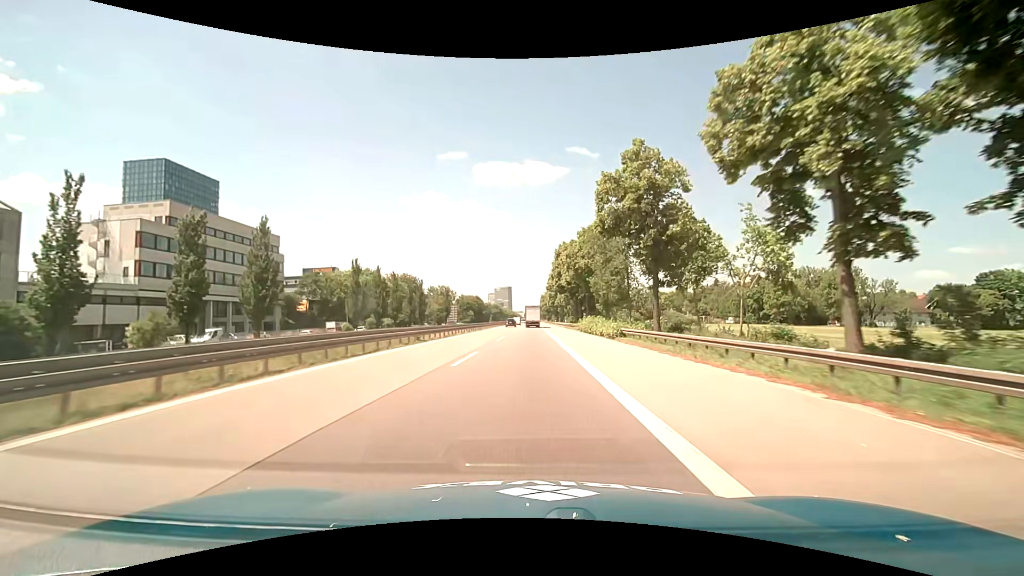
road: motorway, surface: asphalt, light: Day
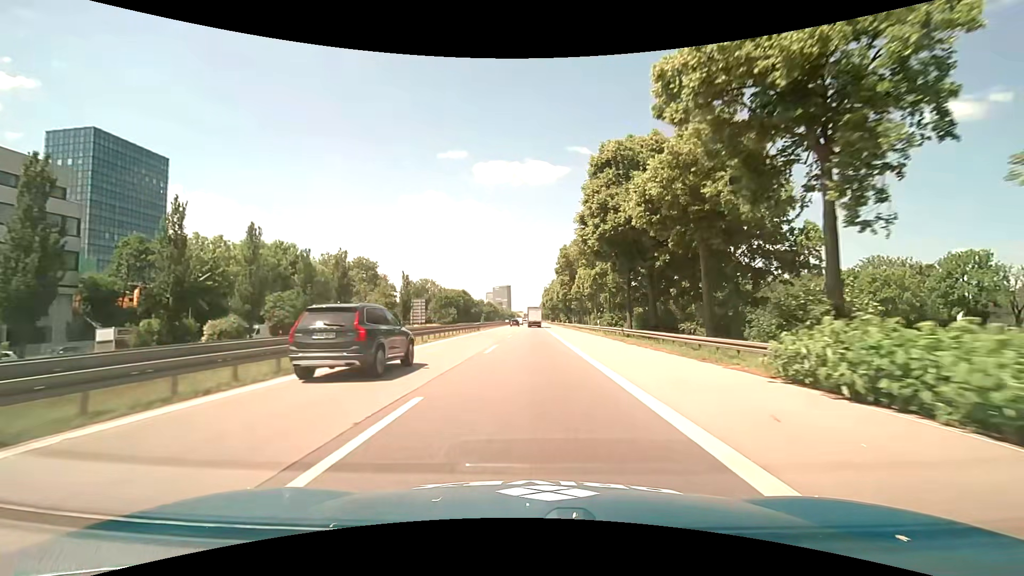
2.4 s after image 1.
(-0.1, +48.2) m; 0°
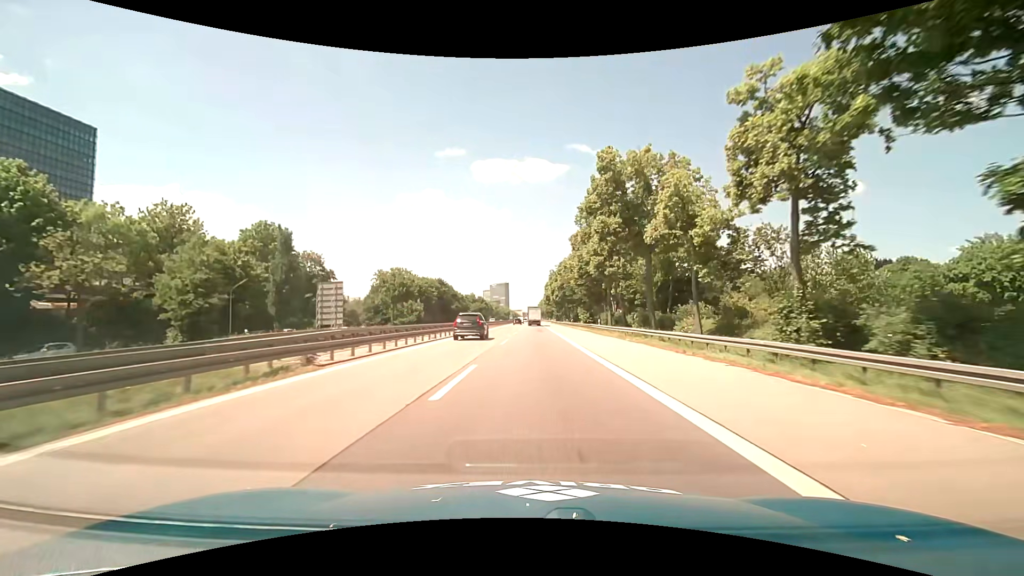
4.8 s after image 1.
(0.0, +48.1) m; 0°
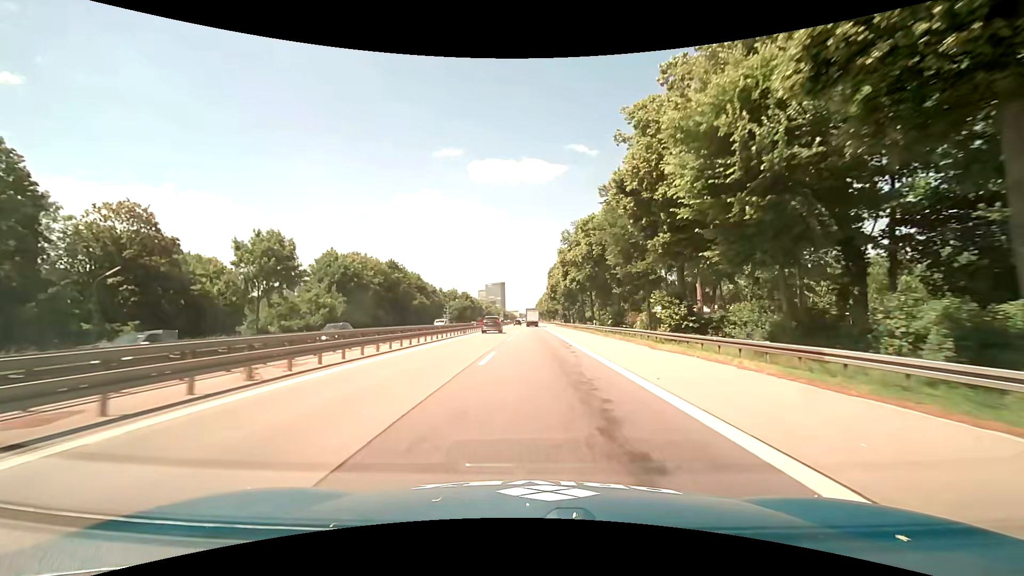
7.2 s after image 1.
(+0.3, +47.3) m; 0°
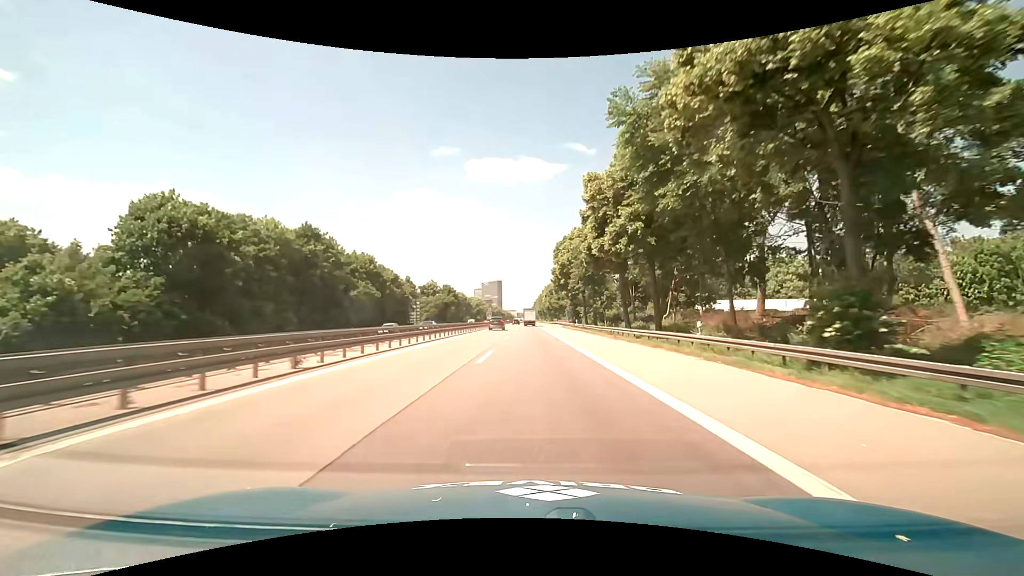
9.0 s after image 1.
(+0.2, +35.6) m; +1°
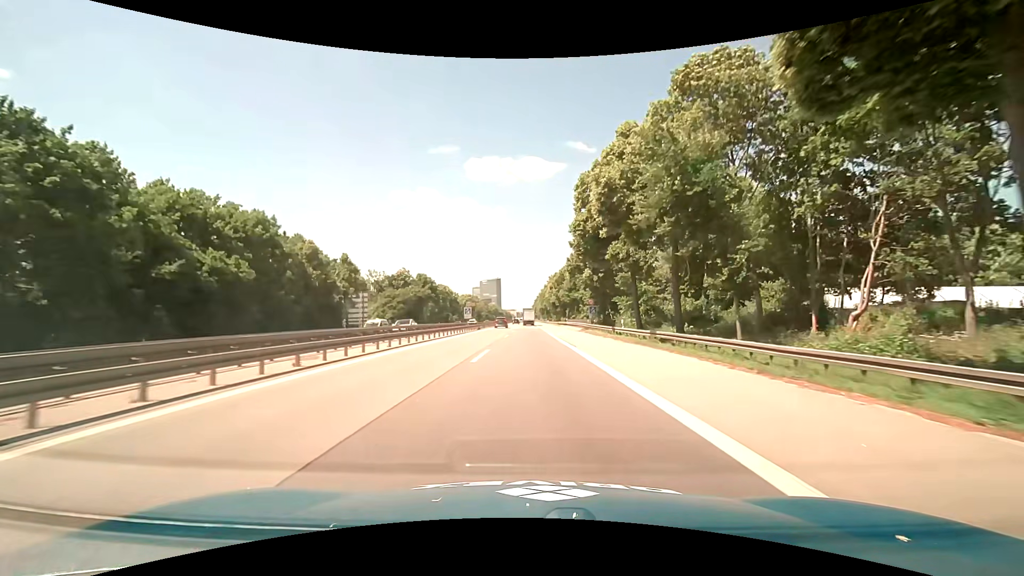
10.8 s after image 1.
(-0.1, +35.4) m; 0°
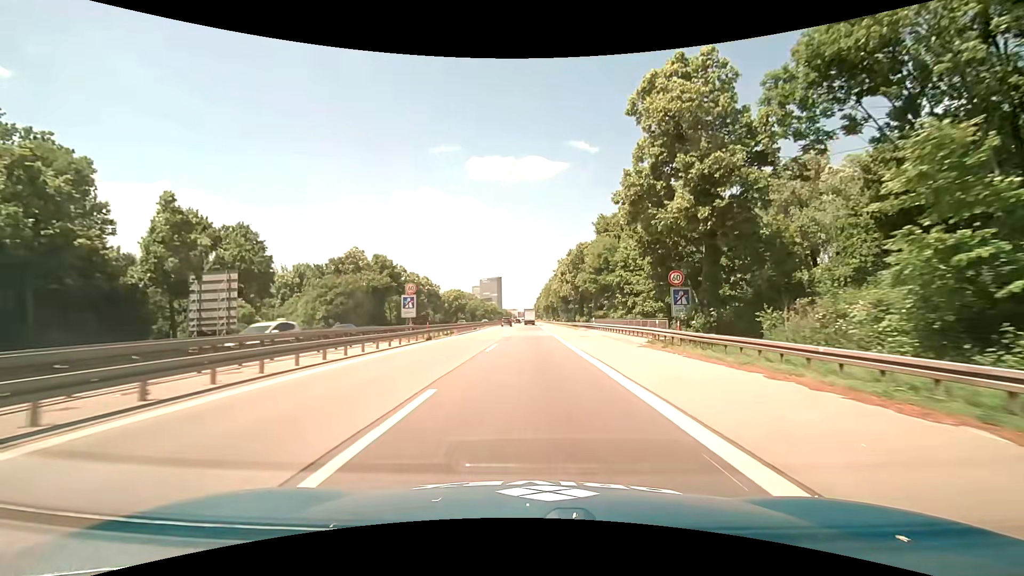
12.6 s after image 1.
(-0.3, +34.0) m; -1°
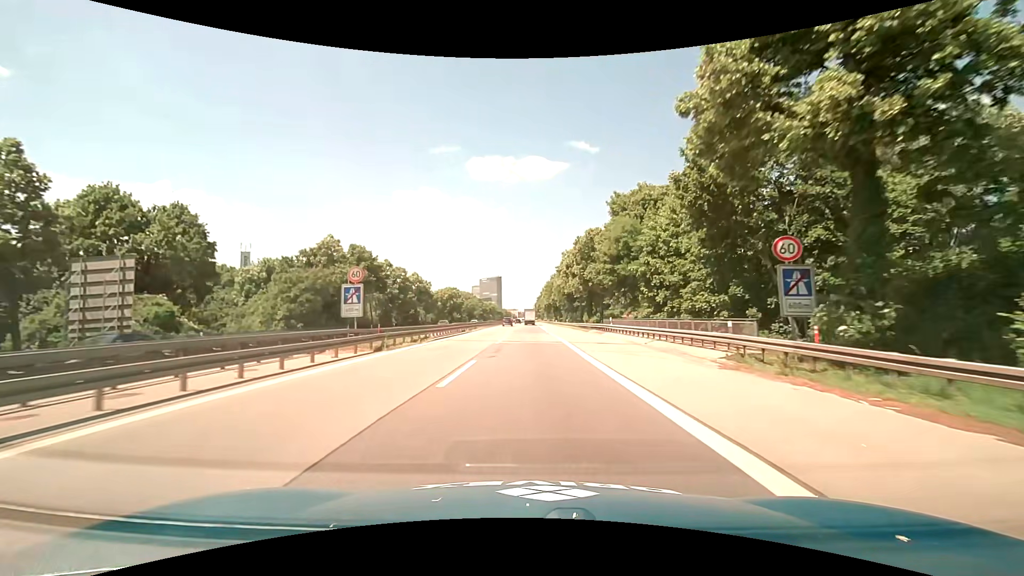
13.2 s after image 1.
(0.0, +10.9) m; 0°
(0, +10) (0, +20) (0, +30) (0, +40) (0, +50) (0, +60) (0, +70) (0, +80) (0, +90) (0, +100) m
